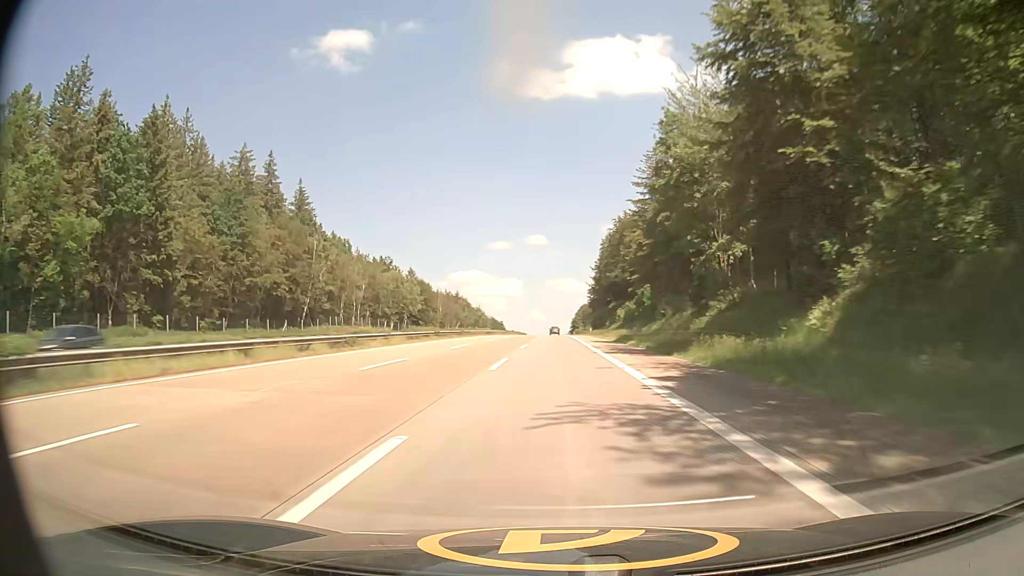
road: motorway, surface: asphalt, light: Day
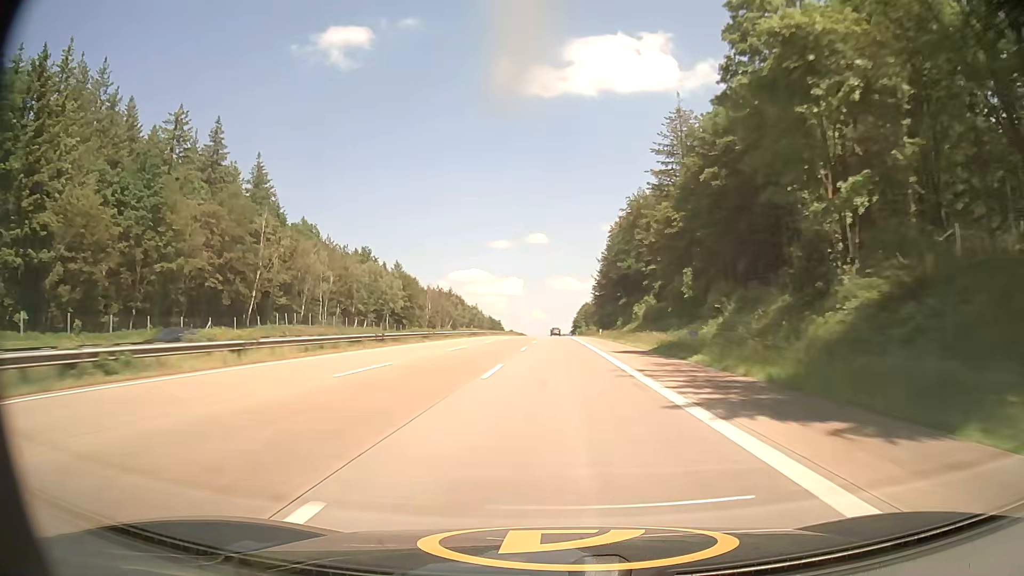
(0.0, +20.6) m; 0°
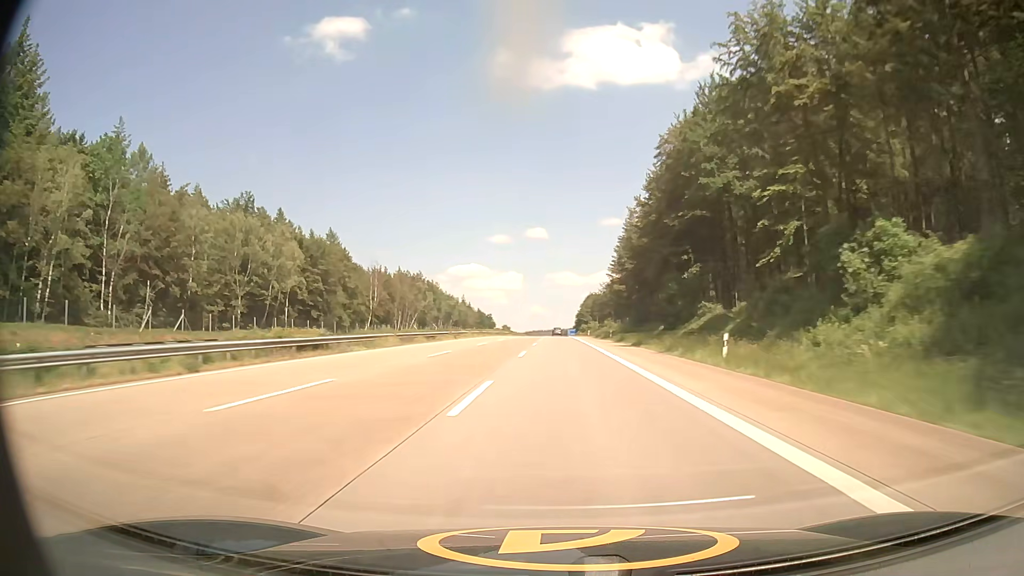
(0.0, +61.6) m; 0°
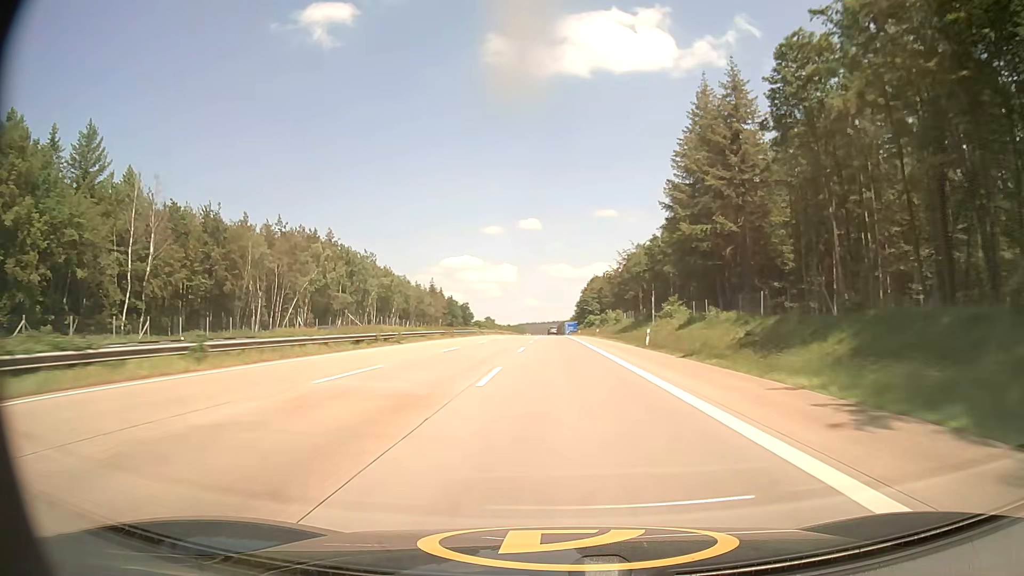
(+0.5, +82.0) m; +1°
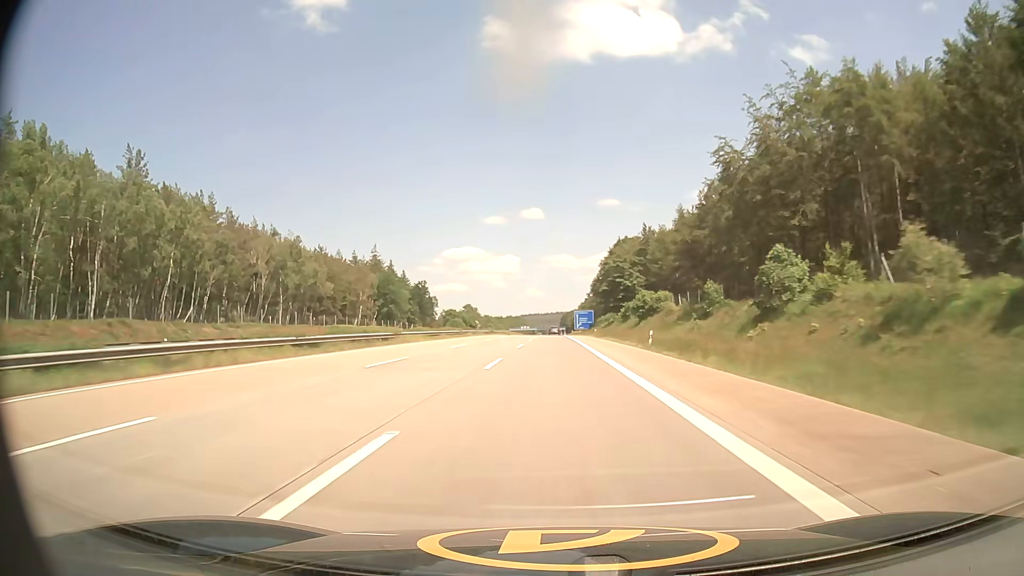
(+0.1, +101.2) m; 0°
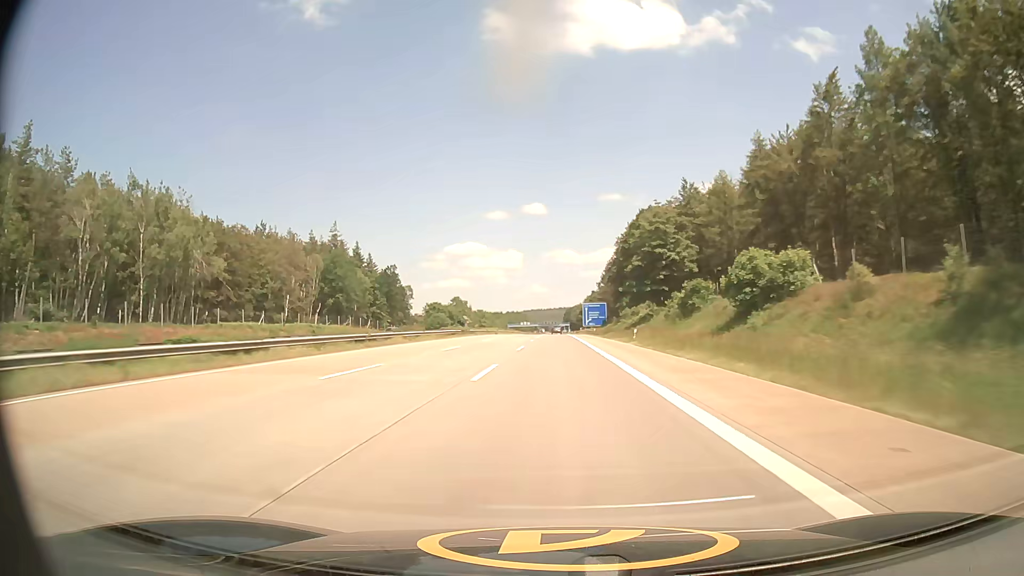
(0.0, +40.2) m; 0°
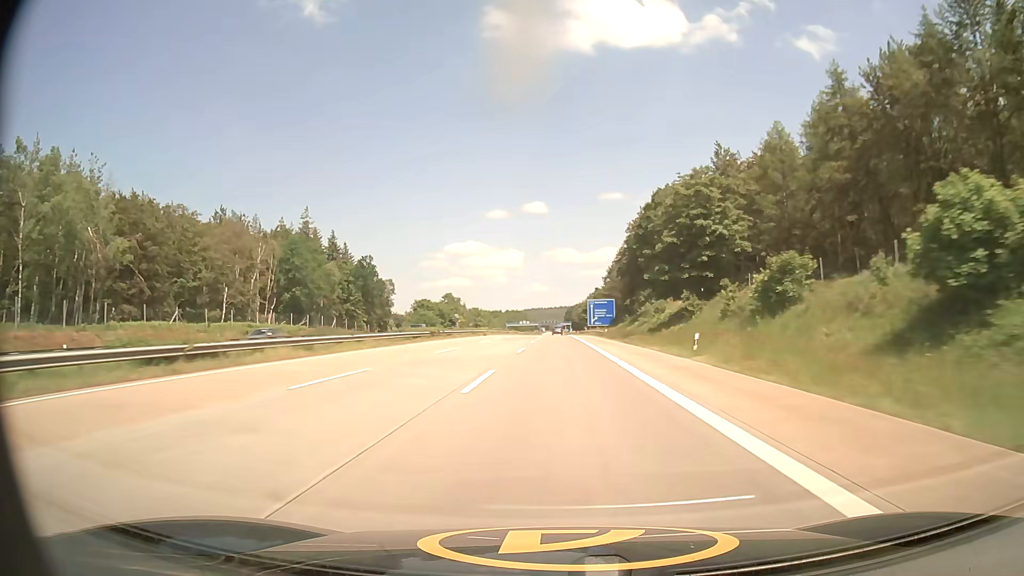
(0.0, +20.1) m; 0°
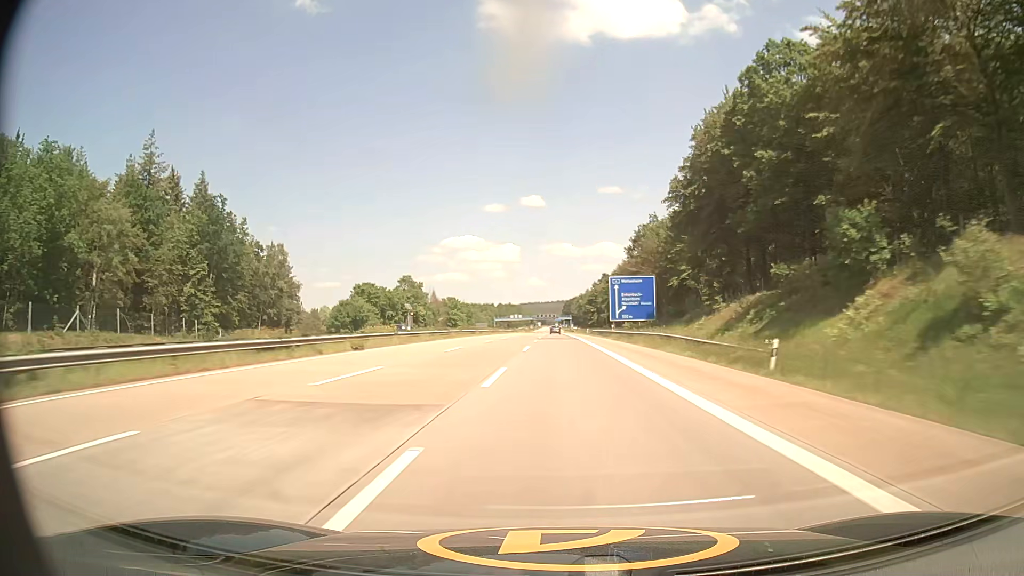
(0.0, +60.1) m; 0°
(0, +10) (0, +20) (0, +30) (0, +40) (0, +50) (0, +60) (0, +70) (0, +80) (0, +90) (0, +100) m
